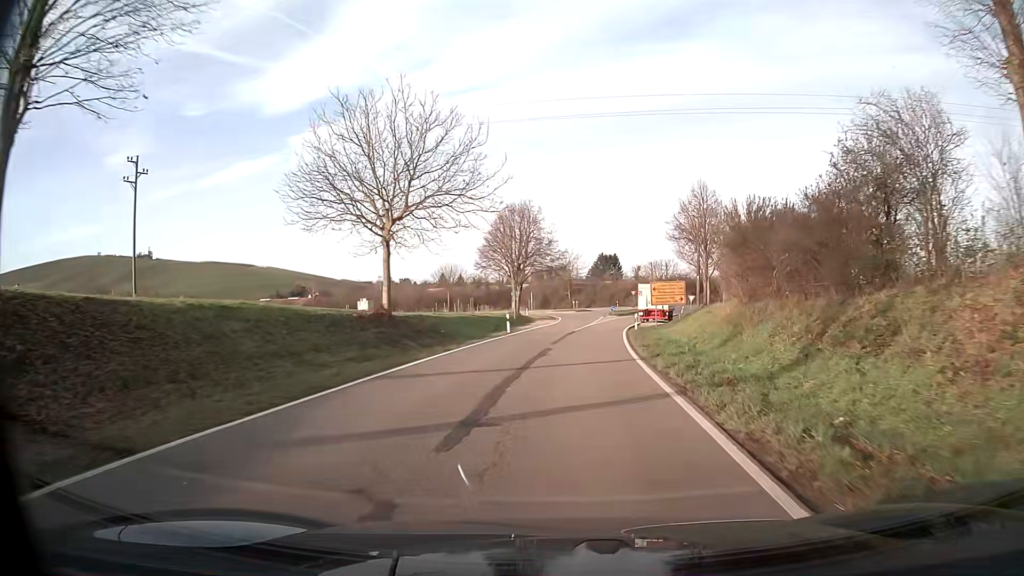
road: tertiary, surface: asphalt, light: Day
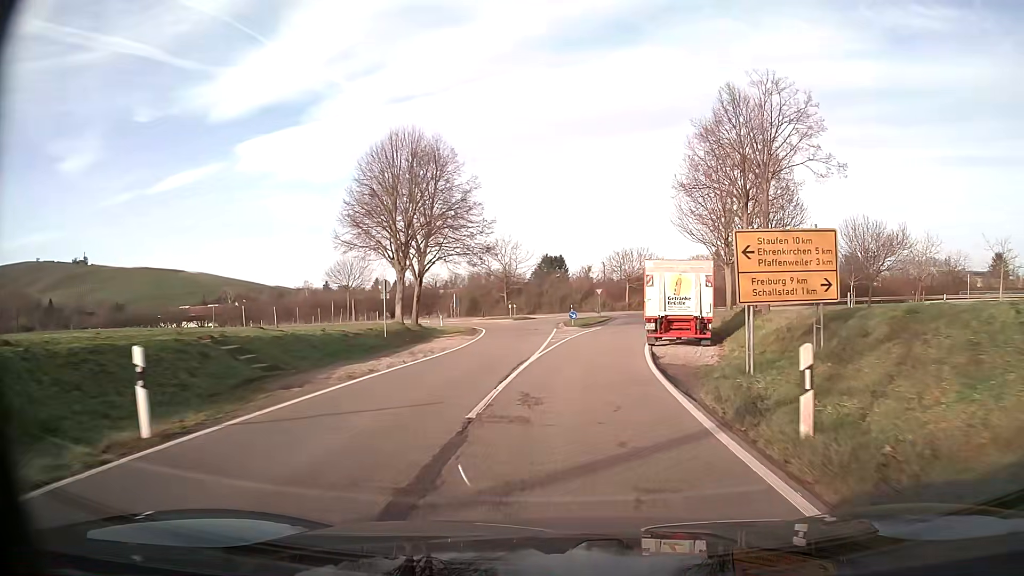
(+1.3, +30.6) m; +5°
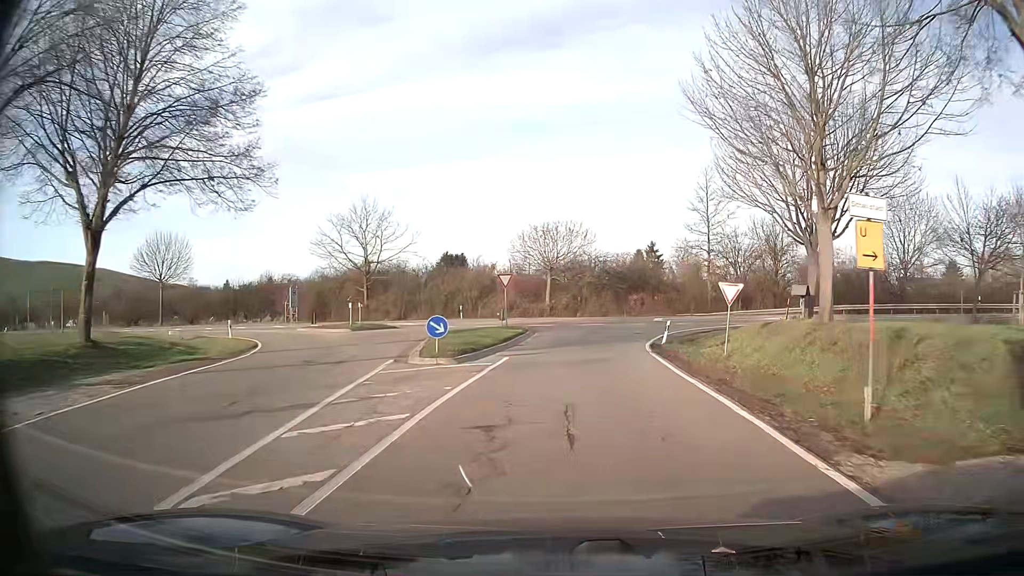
(+1.9, +28.5) m; +9°
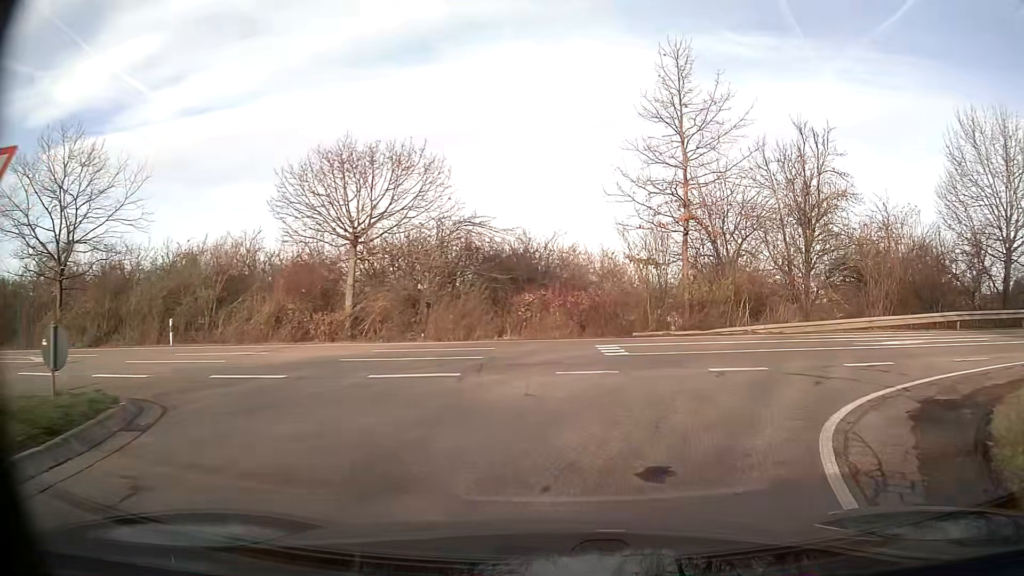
(+2.0, +26.7) m; +13°
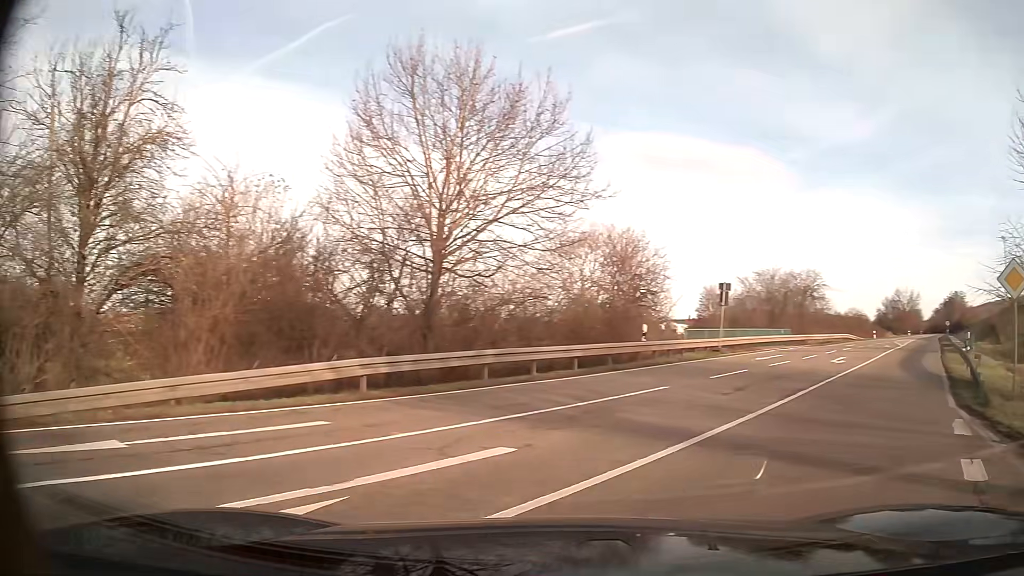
(+5.8, +11.6) m; +62°
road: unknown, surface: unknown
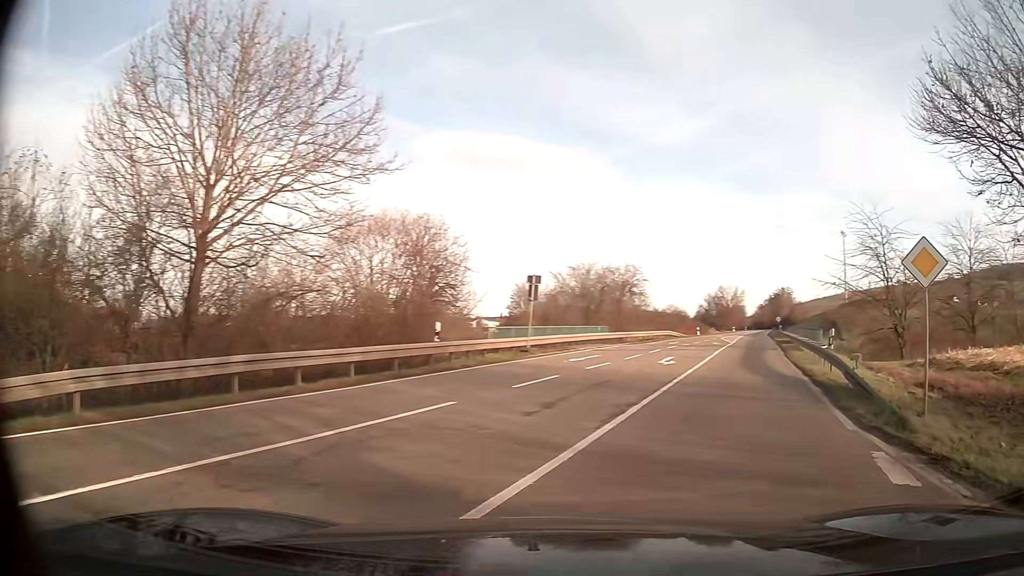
(+0.4, +3.4) m; +13°
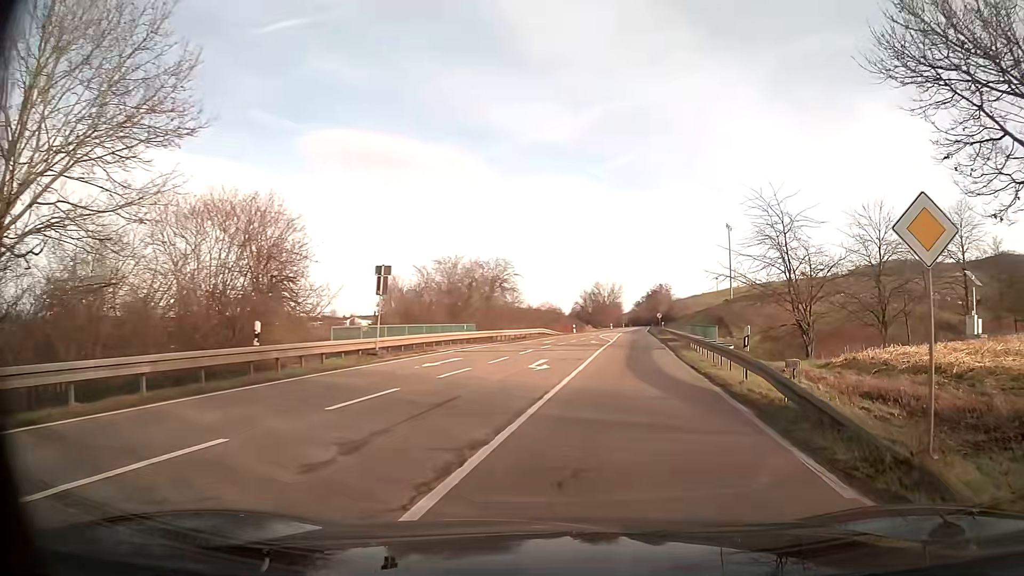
(+0.3, +3.9) m; +7°
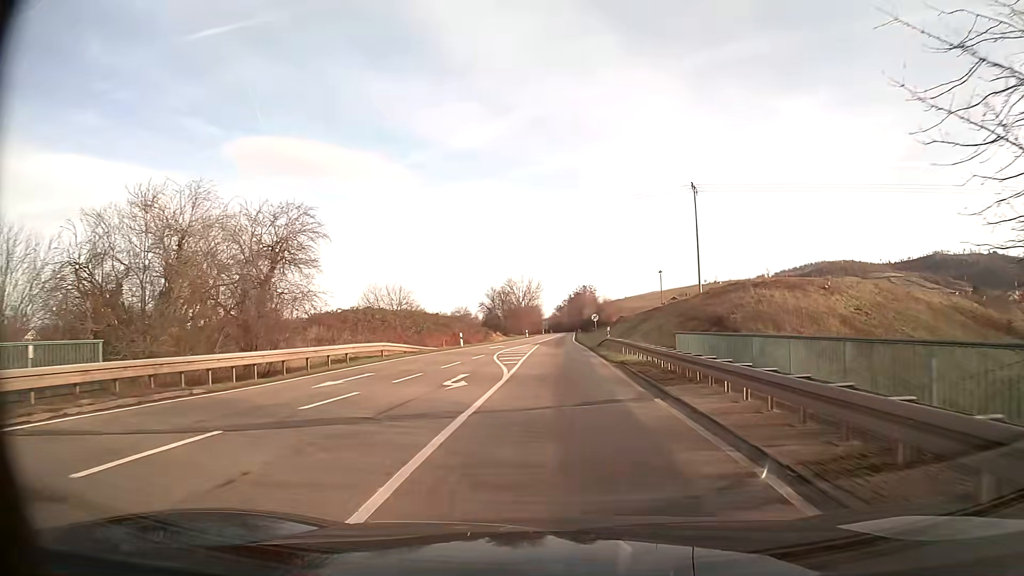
(+2.0, +29.2) m; +4°
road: primary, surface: asphalt
